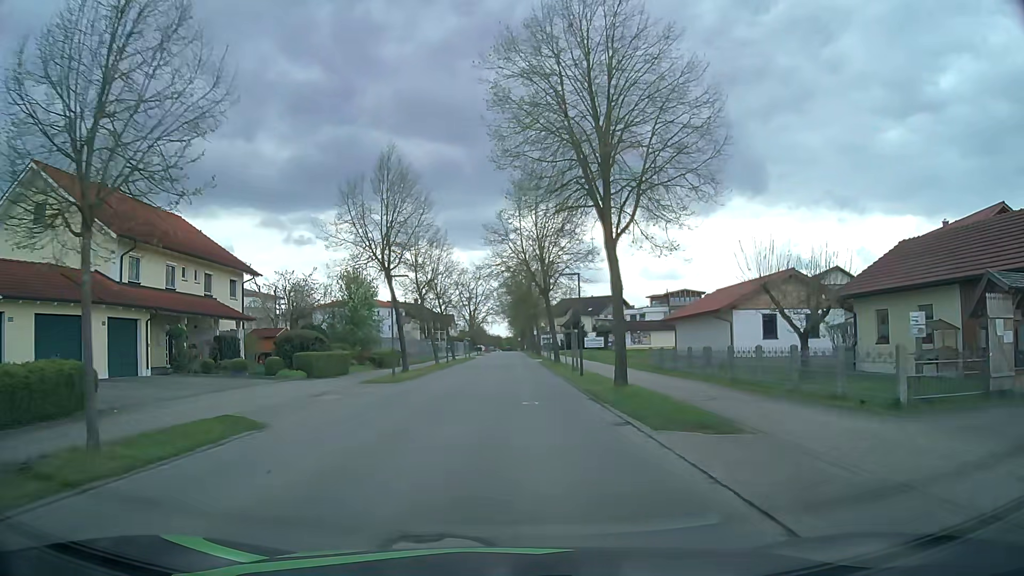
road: residential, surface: asphalt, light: Day
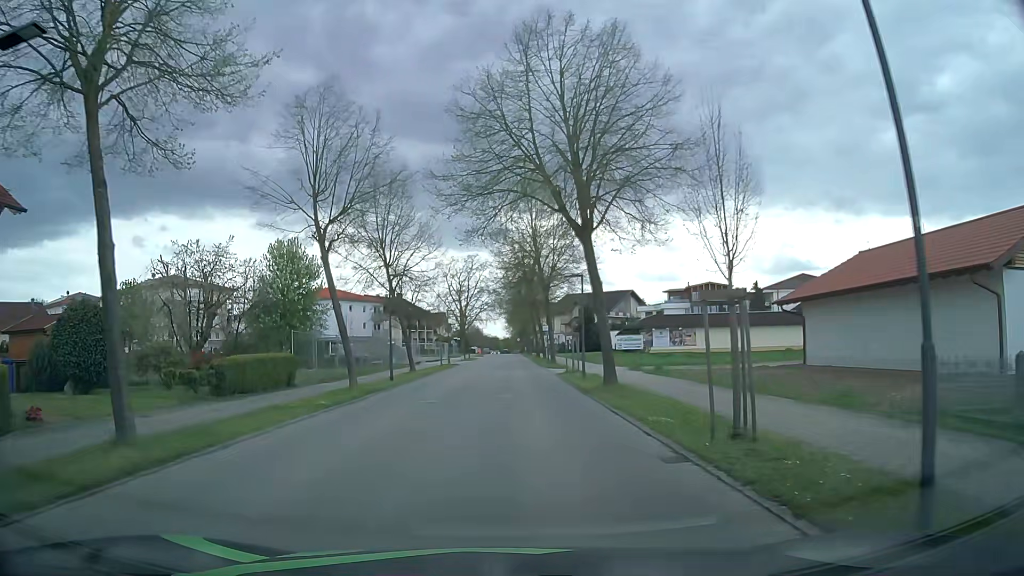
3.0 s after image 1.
(+0.1, +22.6) m; +1°
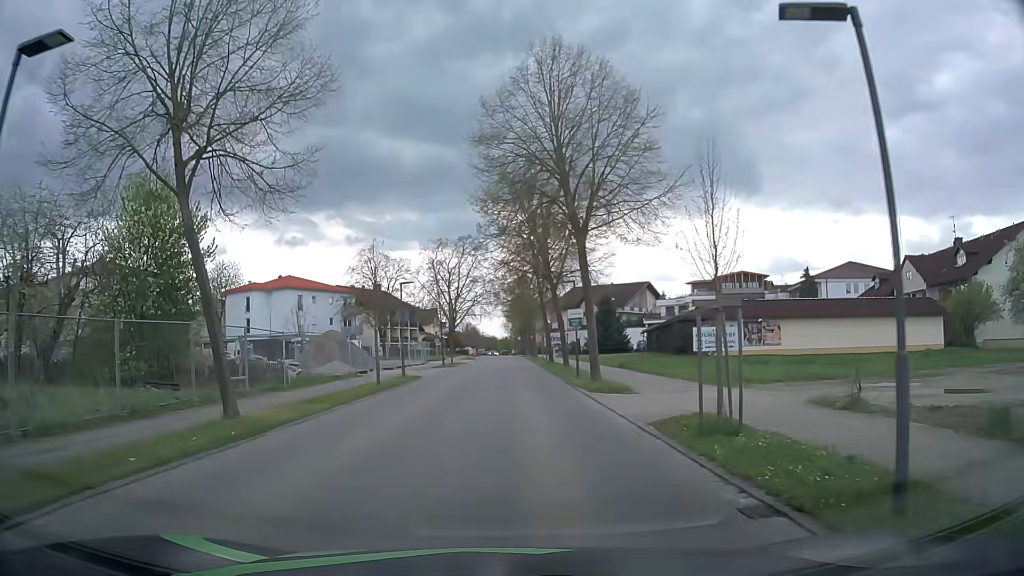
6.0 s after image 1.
(-0.3, +21.6) m; 0°
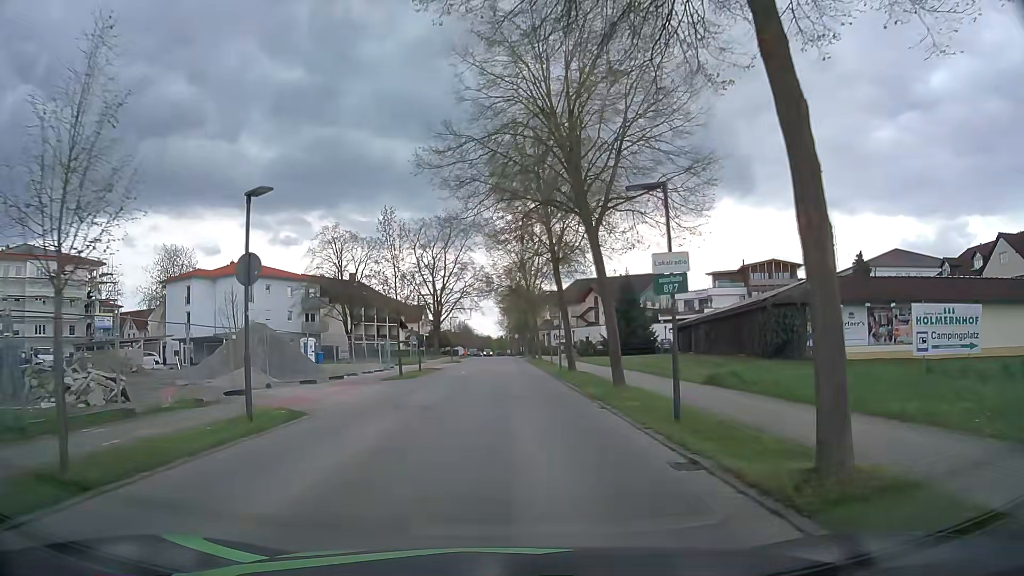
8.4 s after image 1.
(-0.2, +17.2) m; 0°
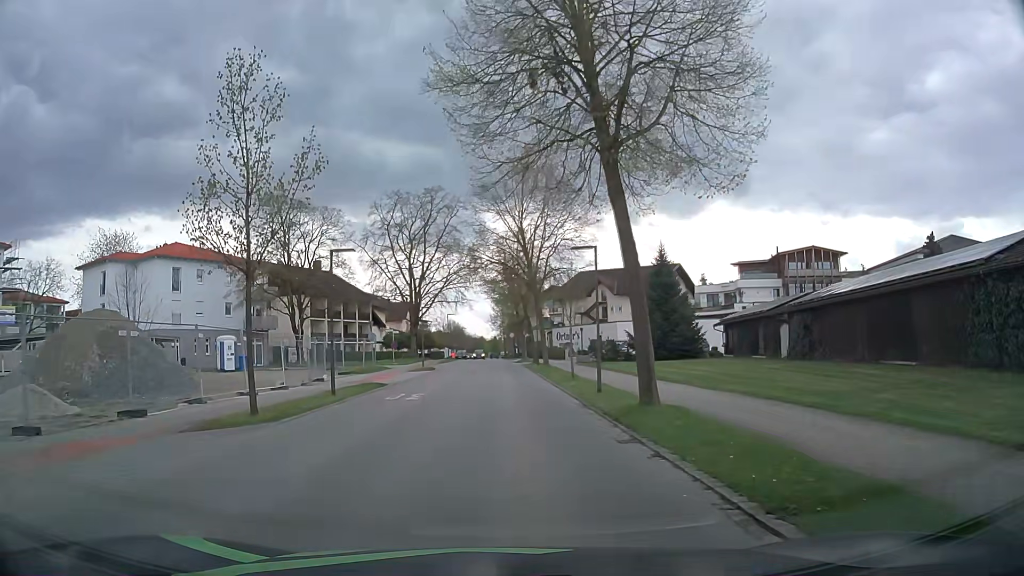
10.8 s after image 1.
(+0.1, +17.0) m; 0°
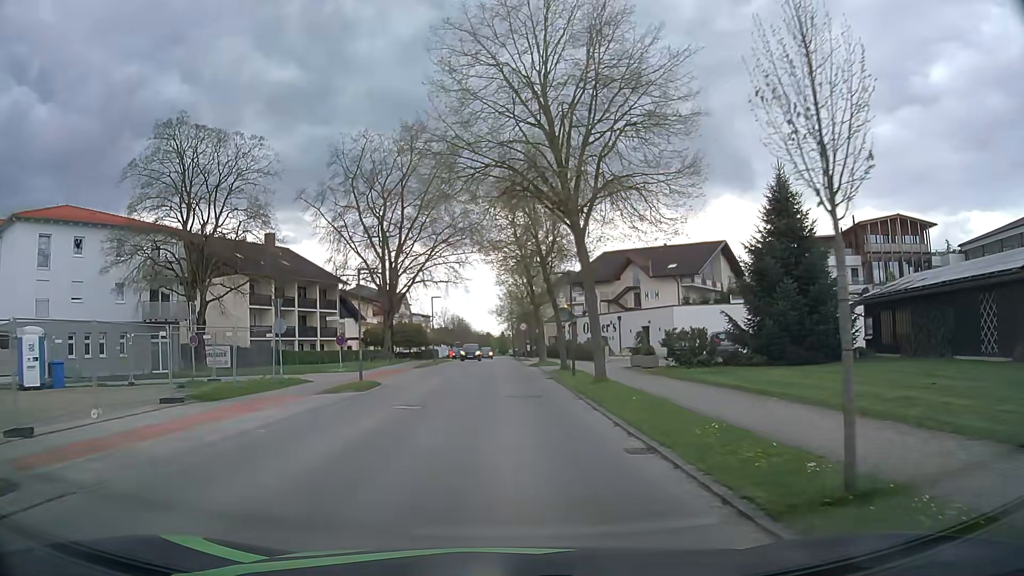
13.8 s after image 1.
(0.0, +20.9) m; 0°
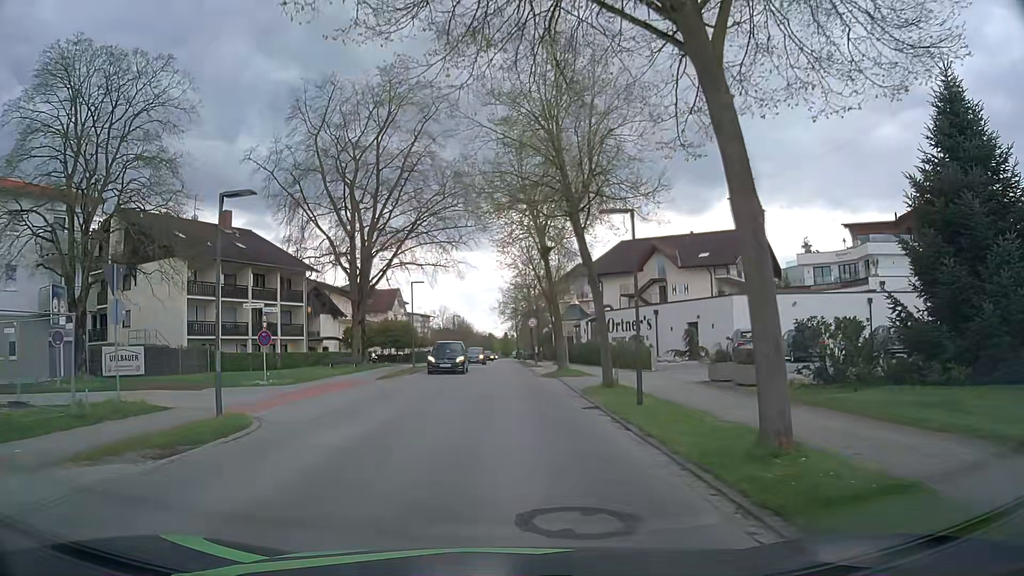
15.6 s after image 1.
(-0.1, +12.4) m; -1°
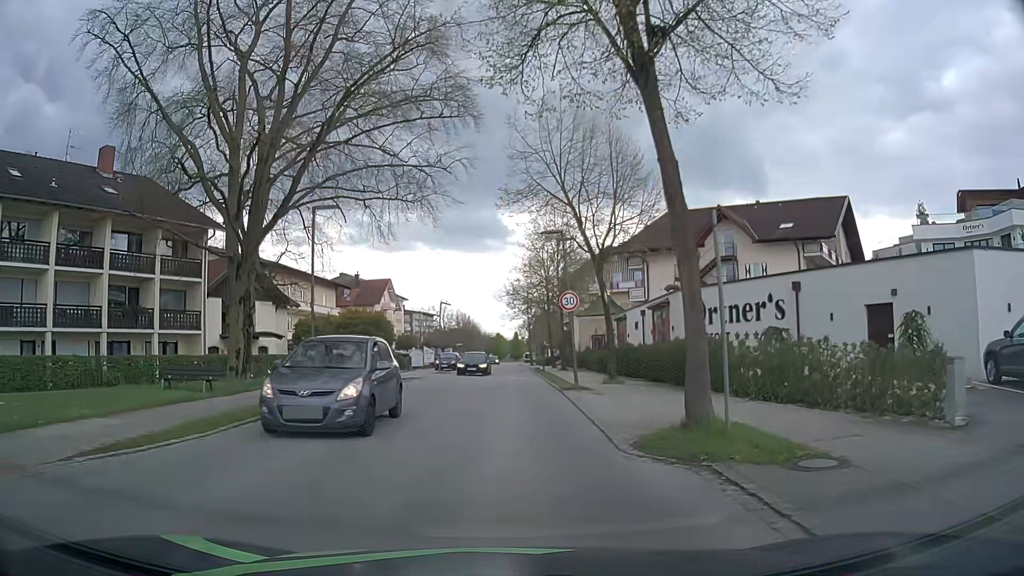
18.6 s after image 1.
(0.0, +20.5) m; 0°
(0, +10) (0, +20) (0, +30) (0, +40) (0, +50) (0, +60) (-1, +70) (-1, +80) (-1, +90) (-1, +100) m
